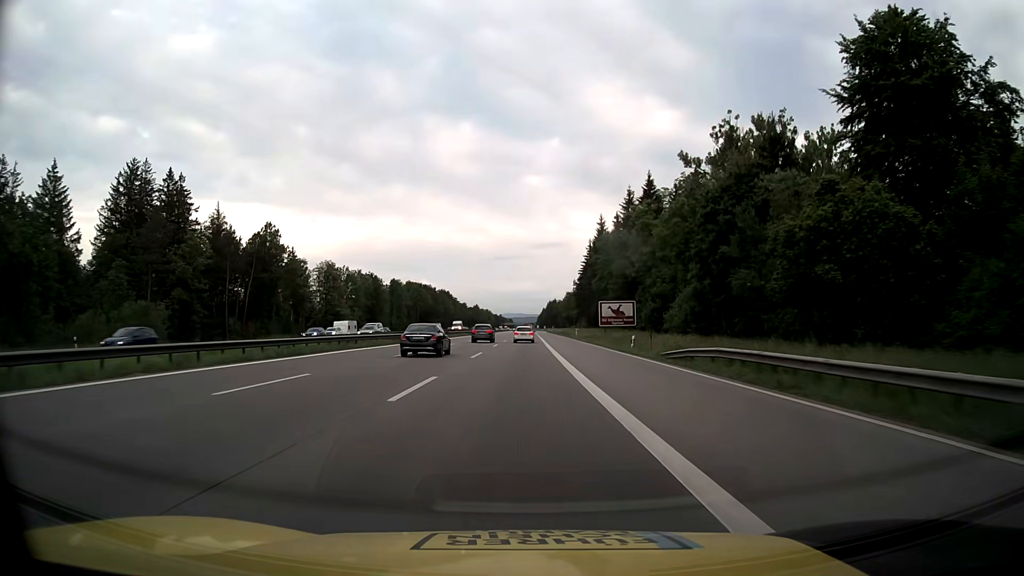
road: motorway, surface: asphalt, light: Day
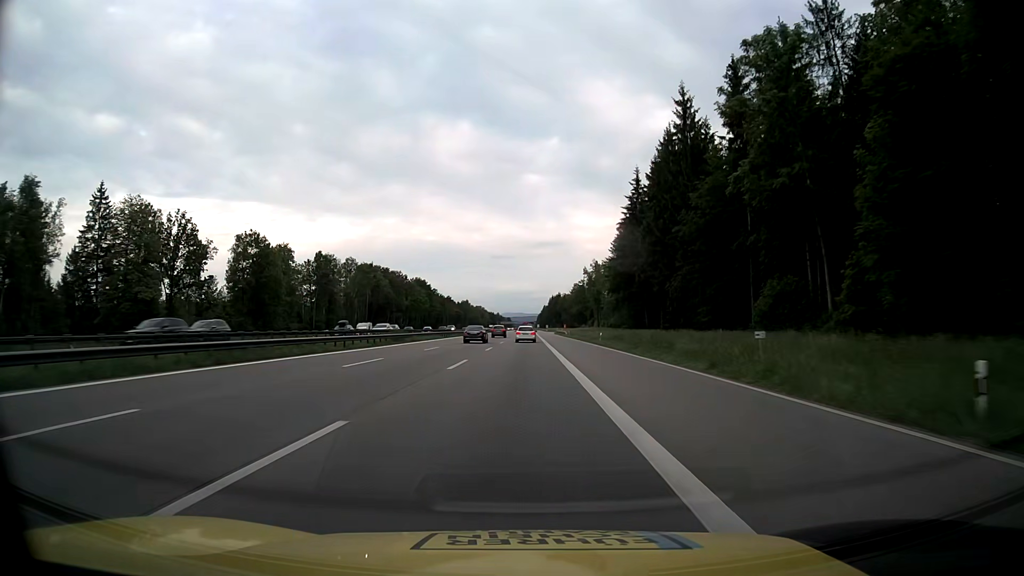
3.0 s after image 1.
(+0.4, +81.3) m; 0°
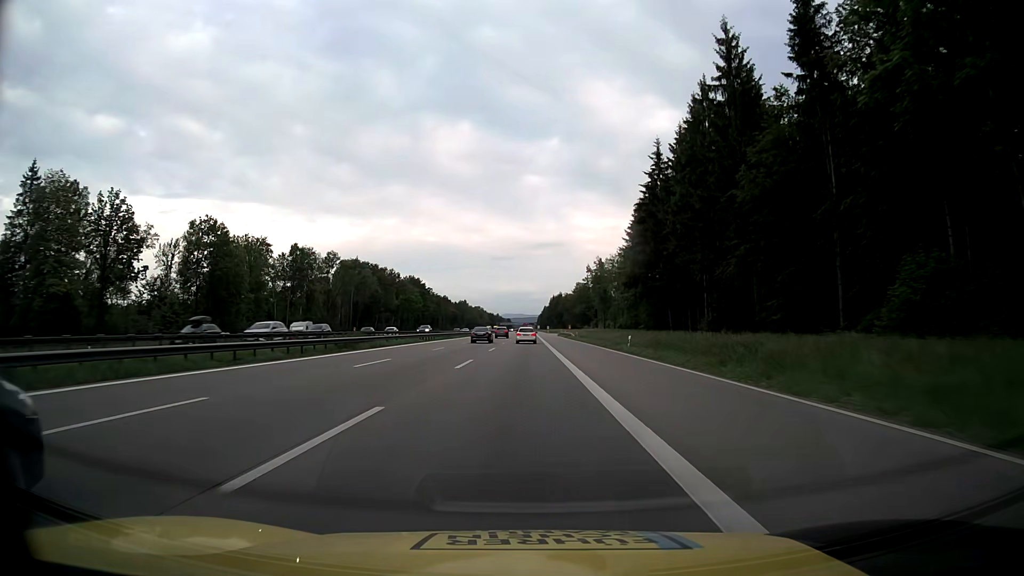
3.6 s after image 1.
(0.0, +16.2) m; 0°
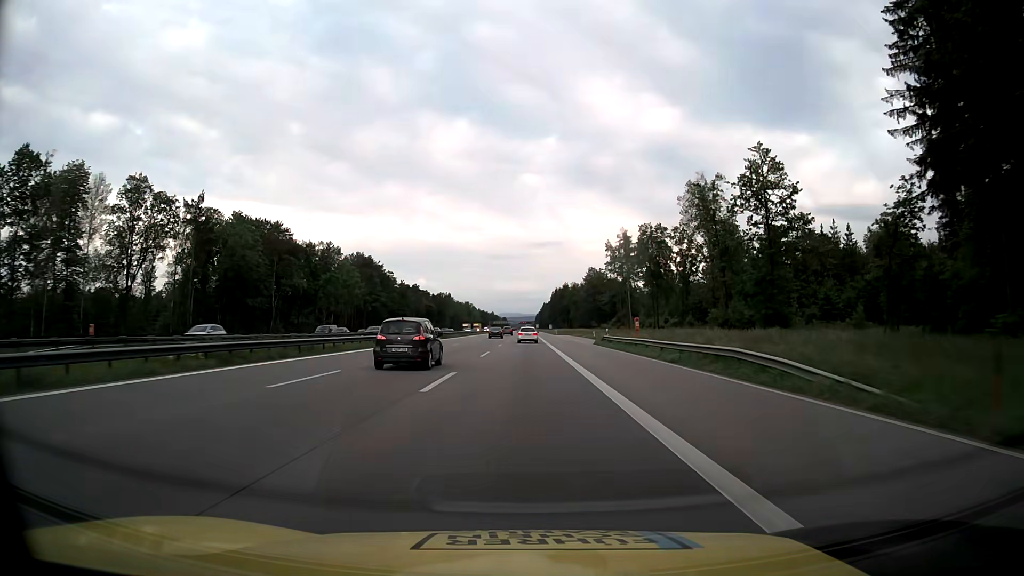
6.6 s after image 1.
(+0.2, +81.2) m; 0°
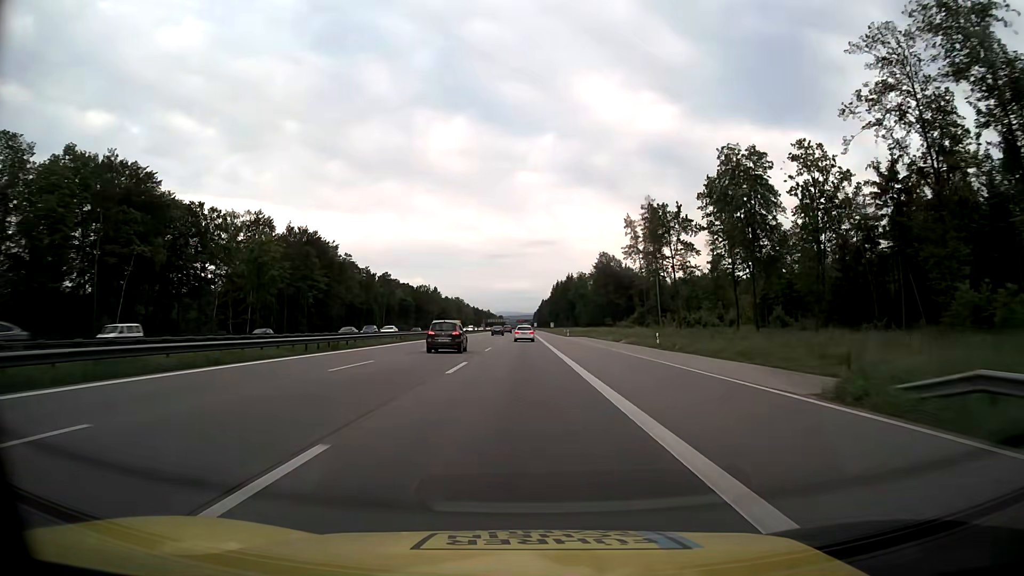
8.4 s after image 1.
(+0.2, +48.8) m; 0°
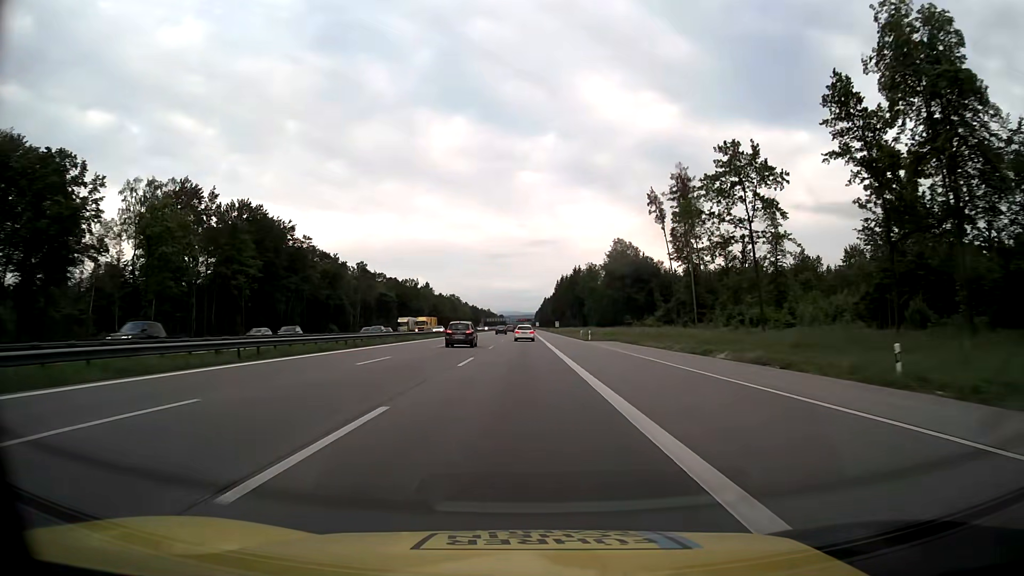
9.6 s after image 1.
(0.0, +32.5) m; 0°
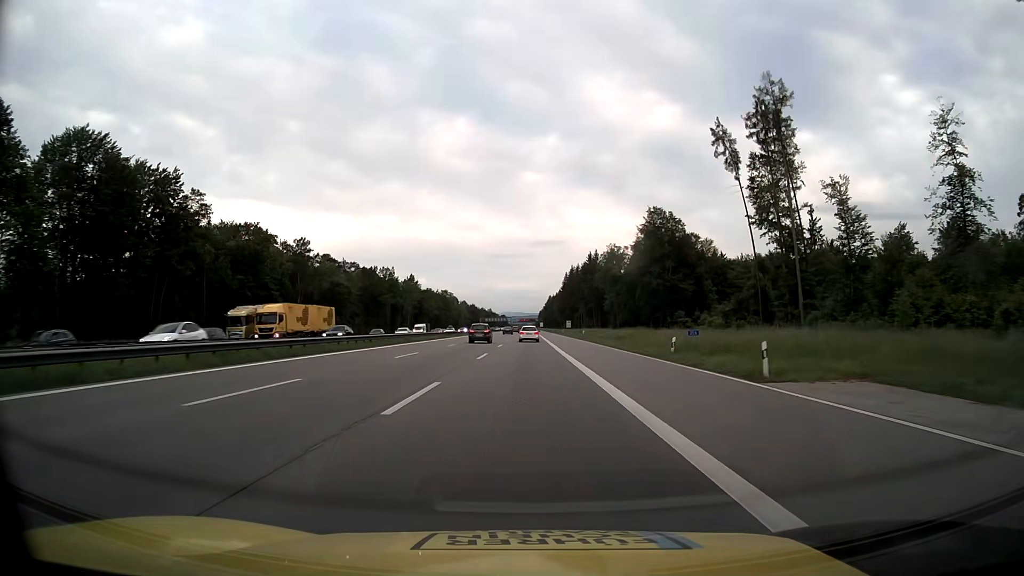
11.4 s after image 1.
(-0.1, +48.8) m; 0°
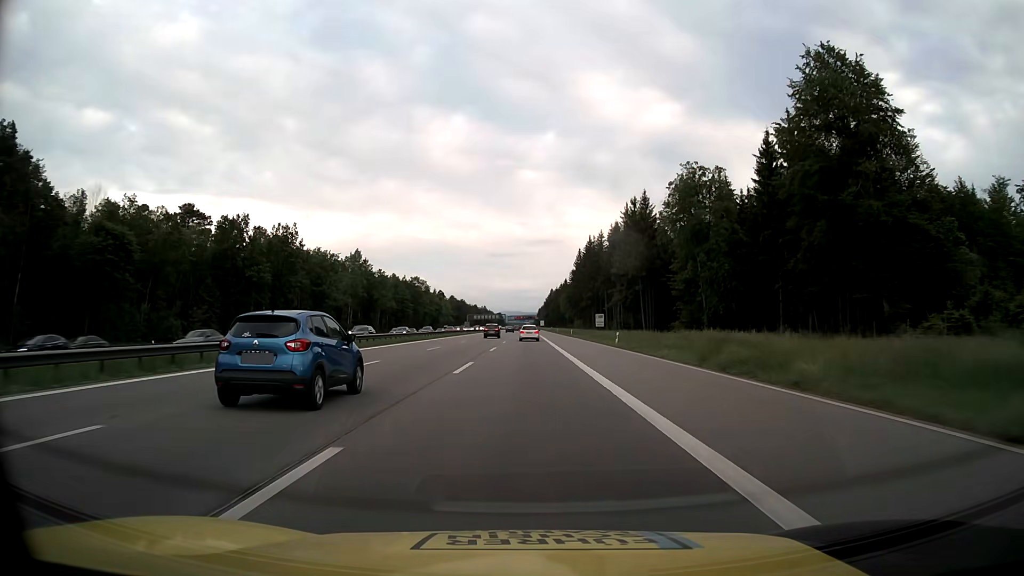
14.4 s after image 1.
(+0.2, +81.5) m; 0°
(0, +10) (0, +20) (0, +30) (0, +40) (0, +50) (0, +60) (0, +70) (0, +80) (0, +90) (0, +100) m
